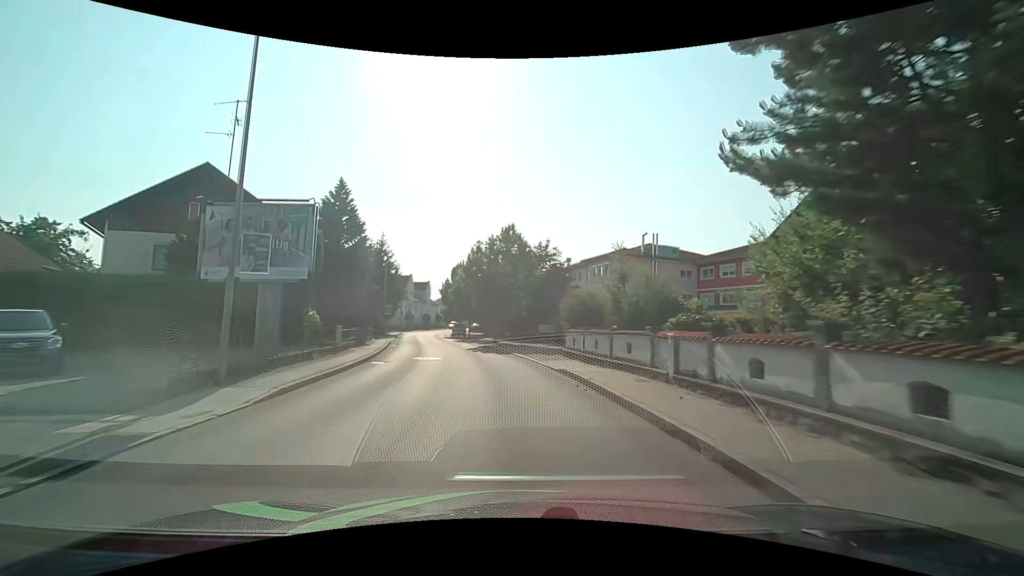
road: secondary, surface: asphalt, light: Day
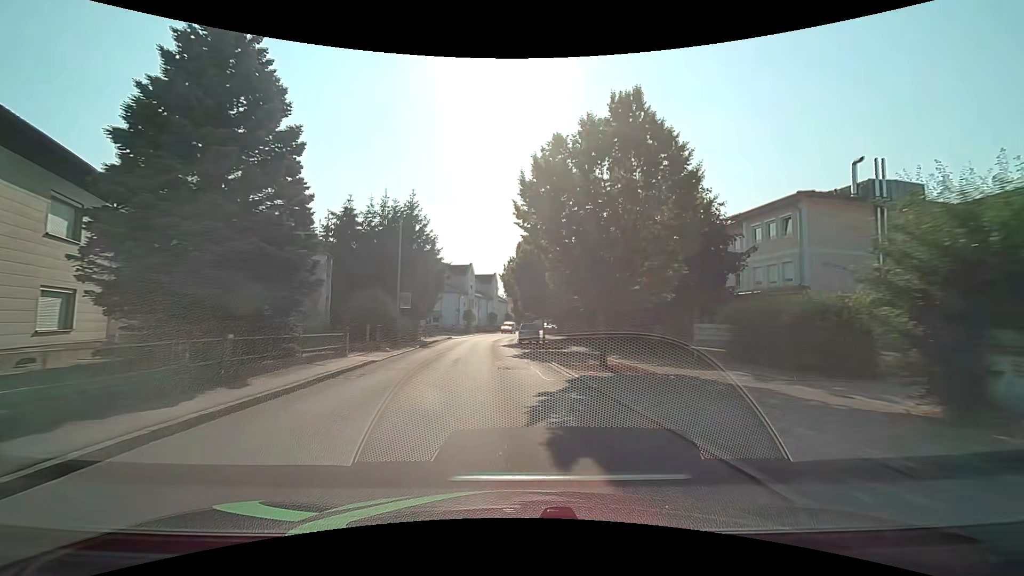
(-1.7, +22.1) m; -8°
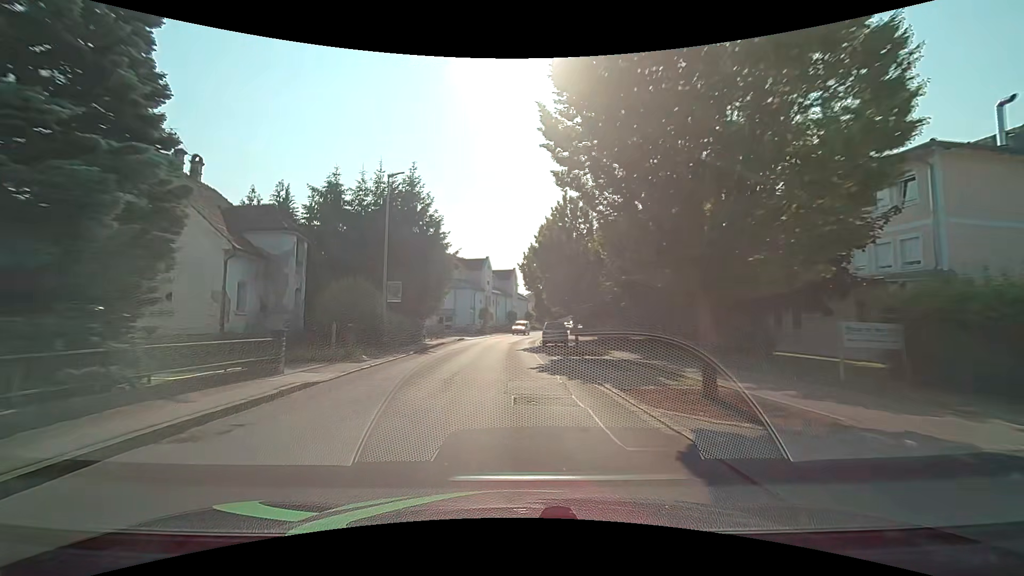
(-0.2, +7.4) m; -3°
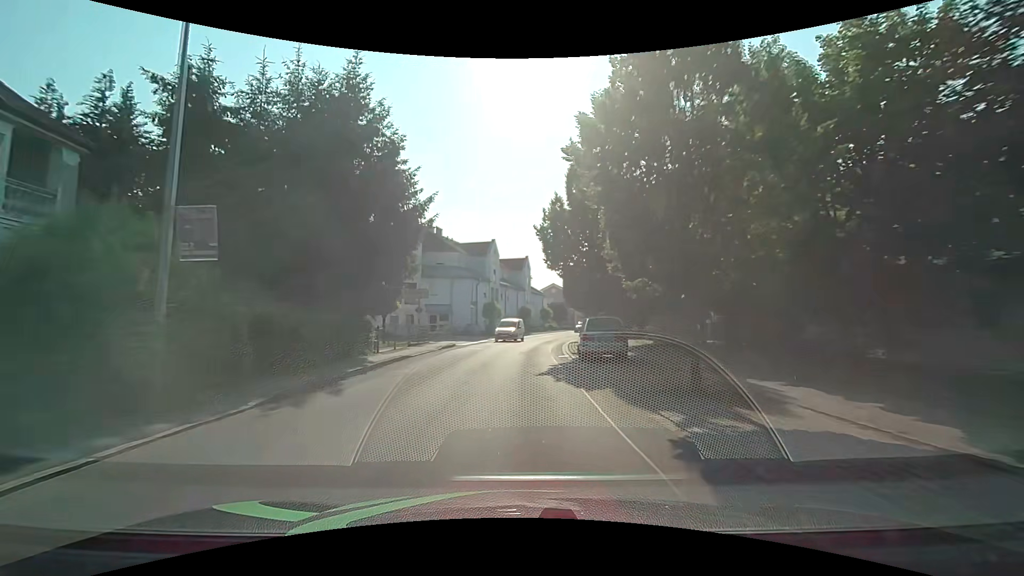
(-0.3, +14.9) m; -1°
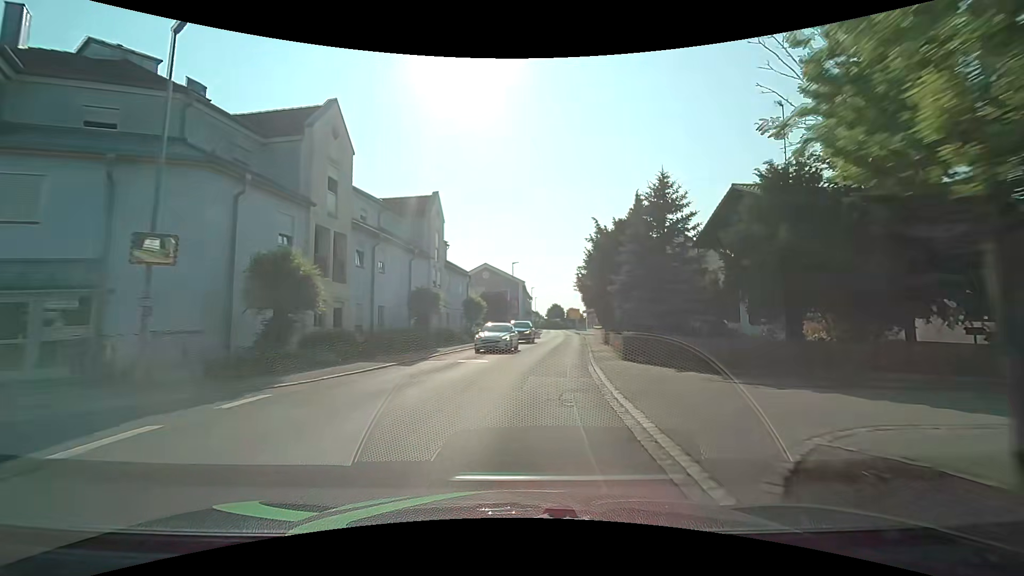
(+1.5, +36.9) m; +8°
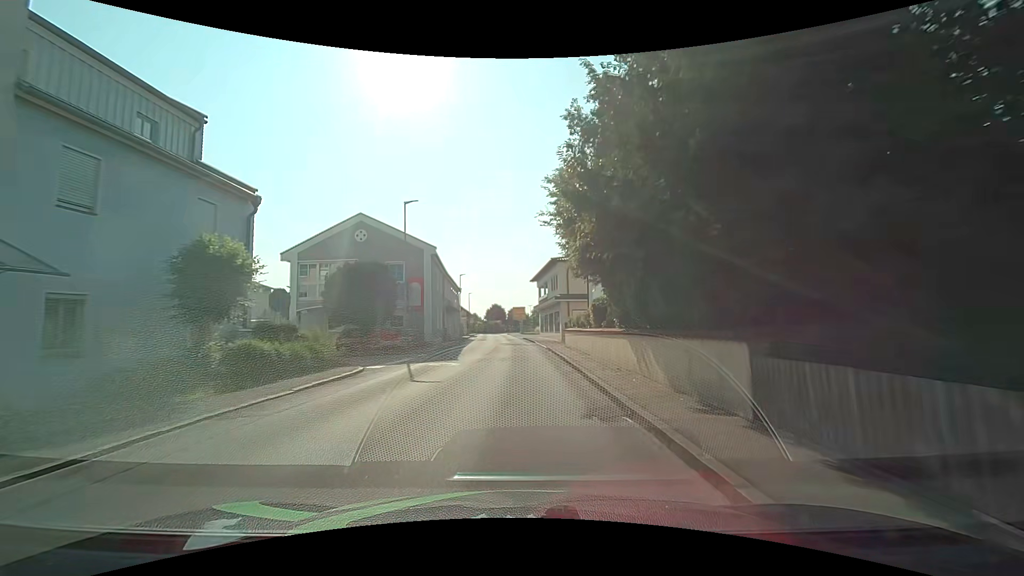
(+2.1, +28.4) m; +6°
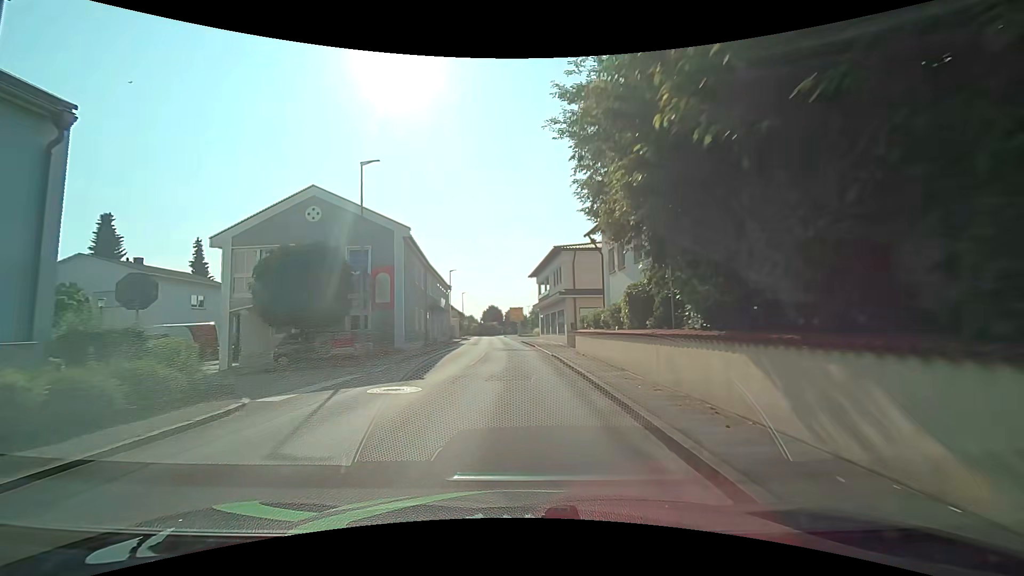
(+0.1, +7.1) m; +1°
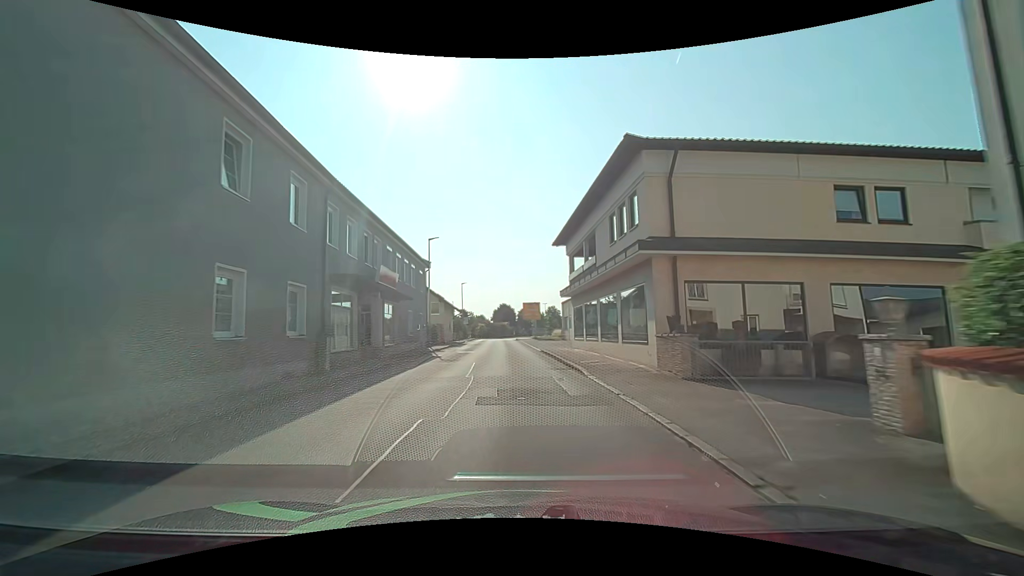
(-0.3, +21.3) m; -2°
(0, +10) (0, +20) (-1, +30) (-1, +40) (-2, +50) (-2, +60) (-2, +70) (-3, +80) (-3, +90) (-2, +100) m
